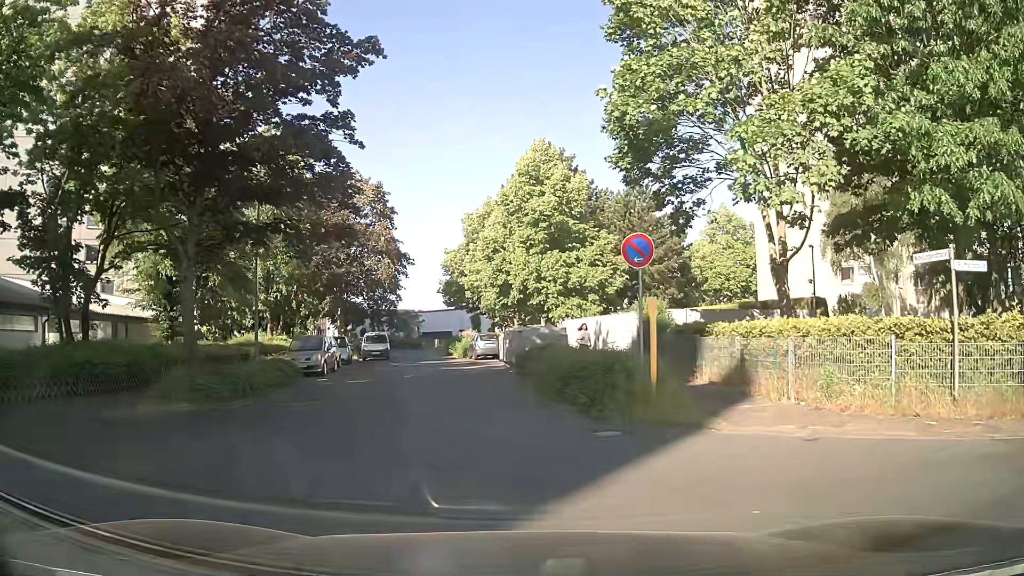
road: residential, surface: asphalt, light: Day
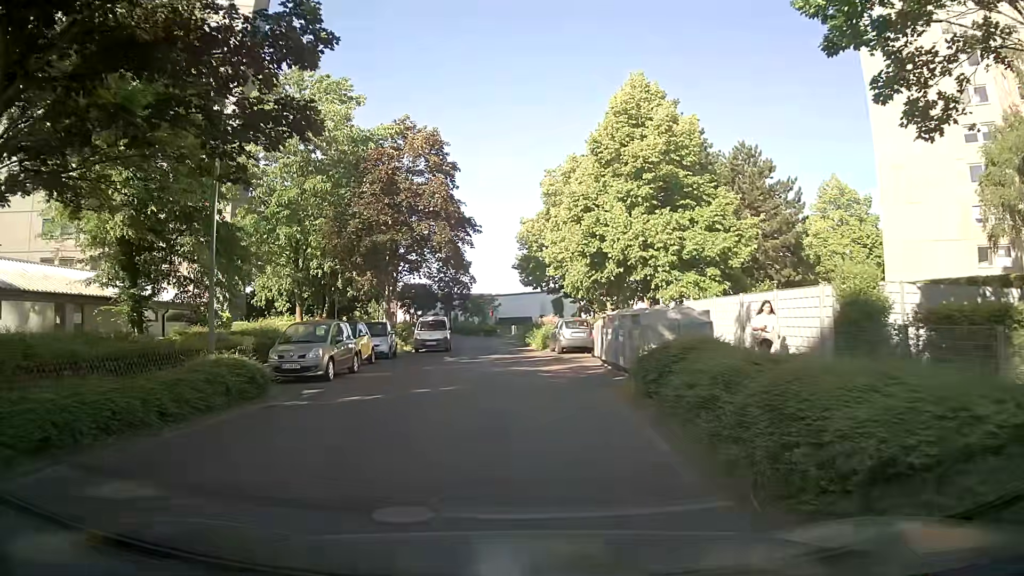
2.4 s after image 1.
(-0.4, +9.5) m; -6°
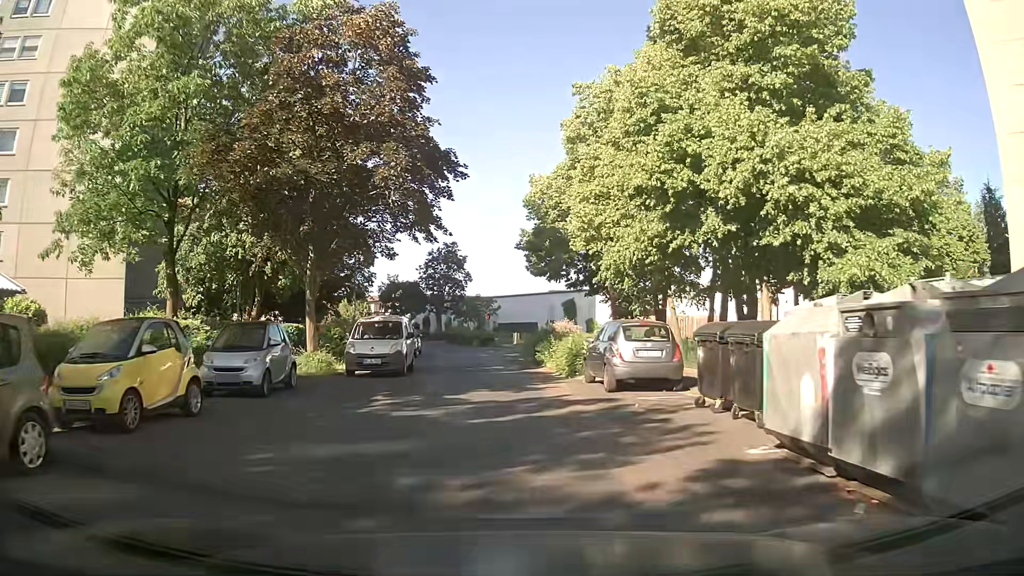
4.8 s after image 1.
(-0.4, +14.7) m; -1°
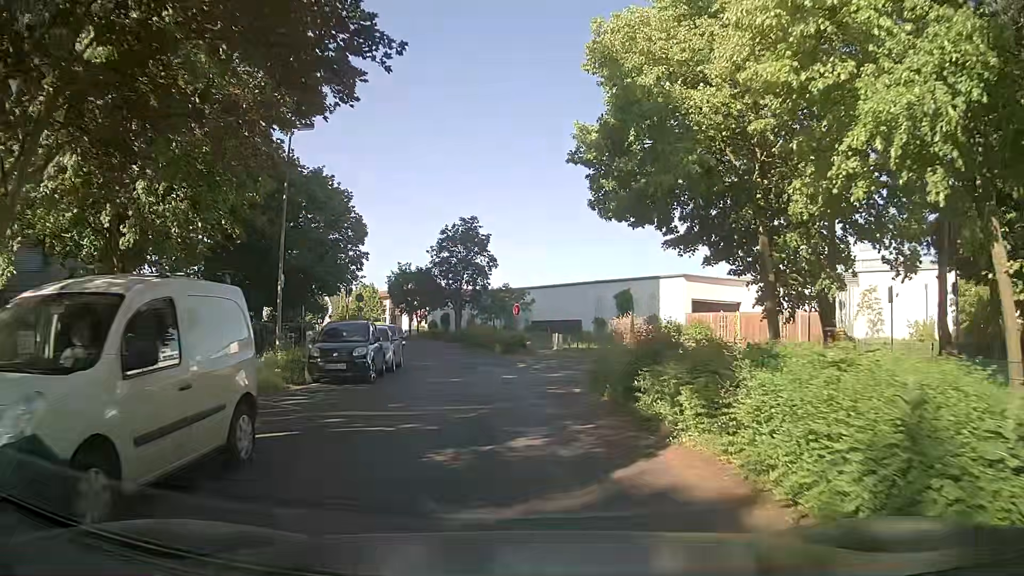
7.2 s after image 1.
(-0.4, +16.2) m; -3°
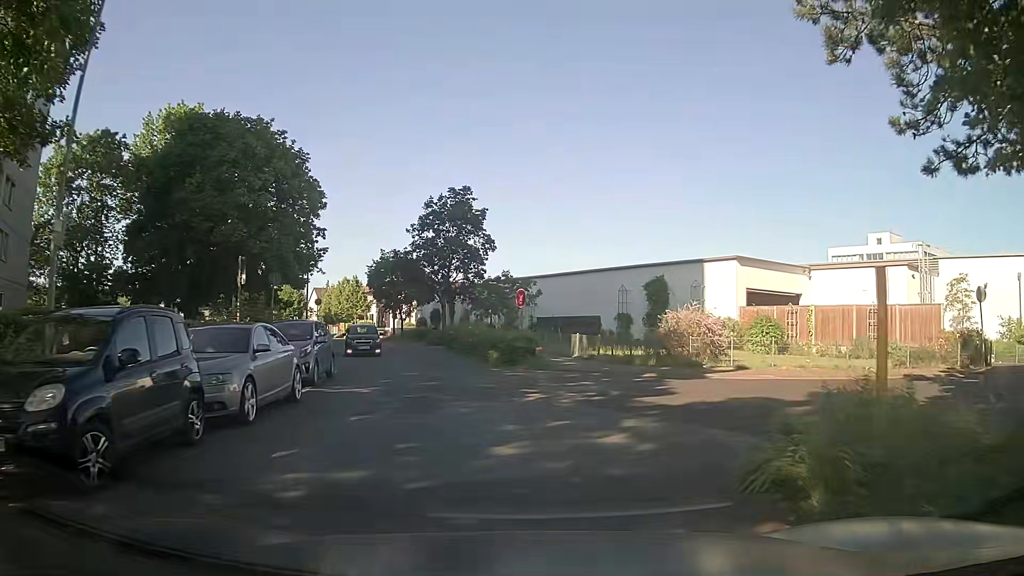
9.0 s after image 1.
(-0.2, +11.7) m; 0°
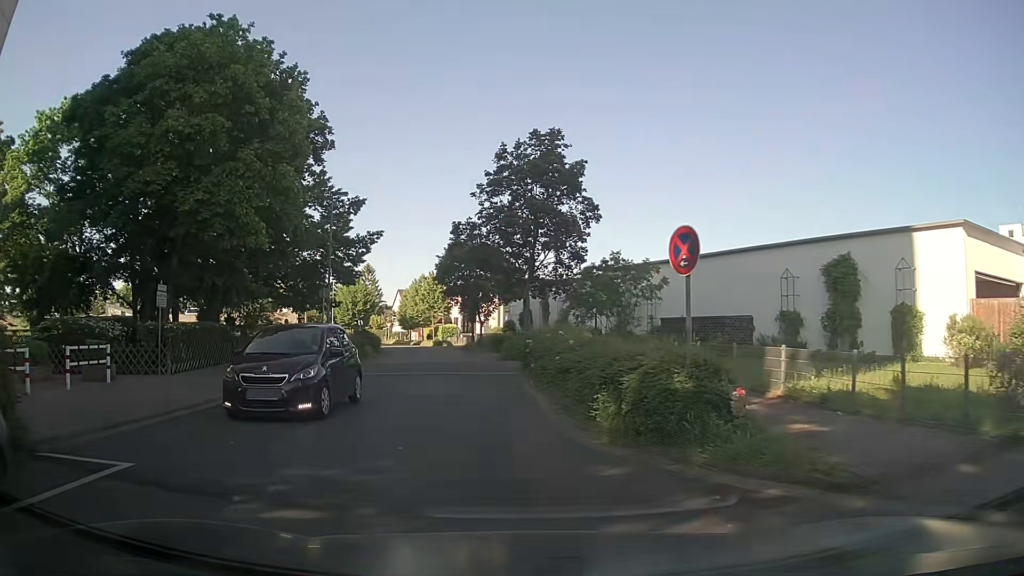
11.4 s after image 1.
(-0.5, +14.4) m; -9°
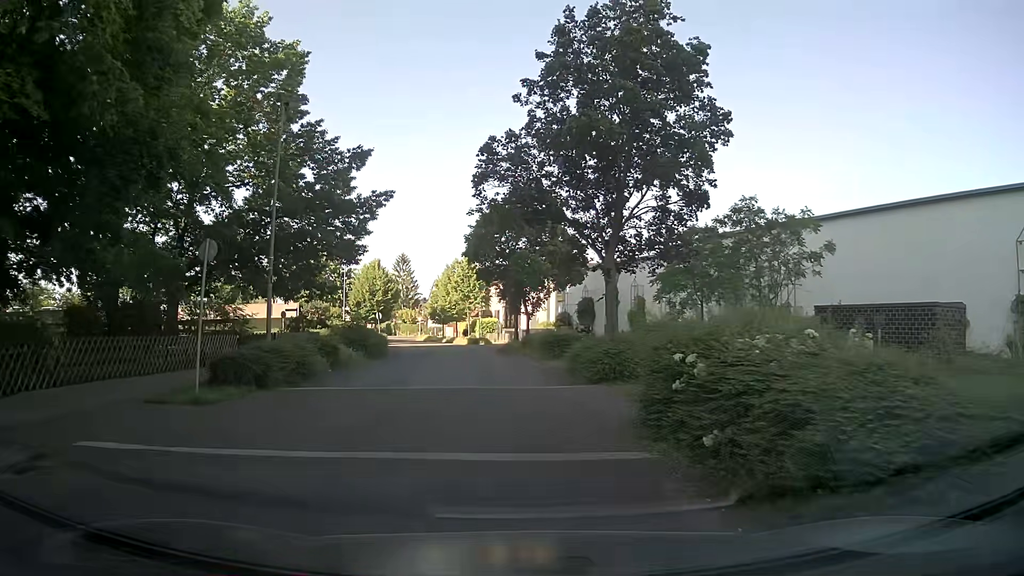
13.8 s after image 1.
(-0.6, +13.5) m; -3°
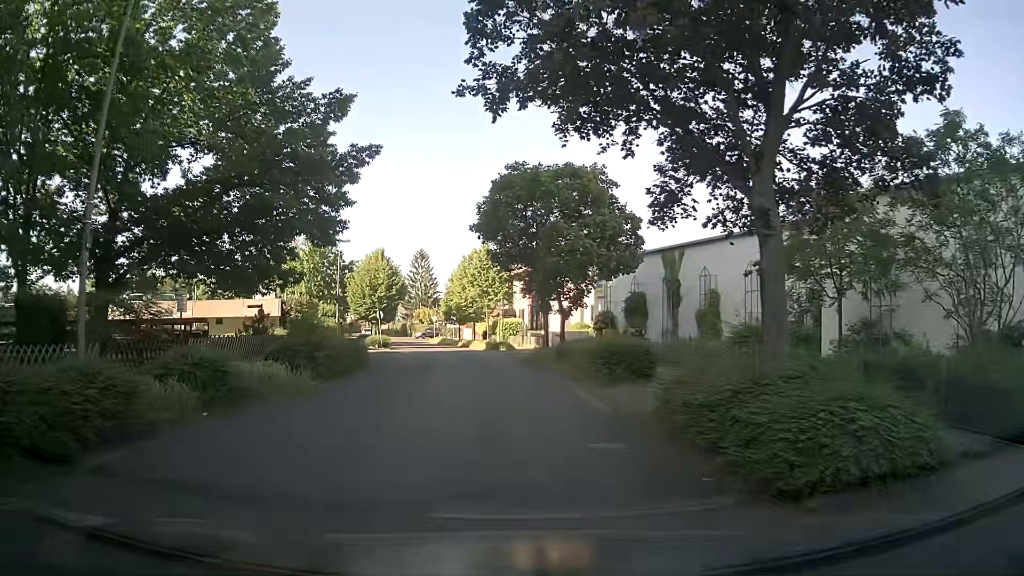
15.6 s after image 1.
(-0.2, +9.9) m; -3°
